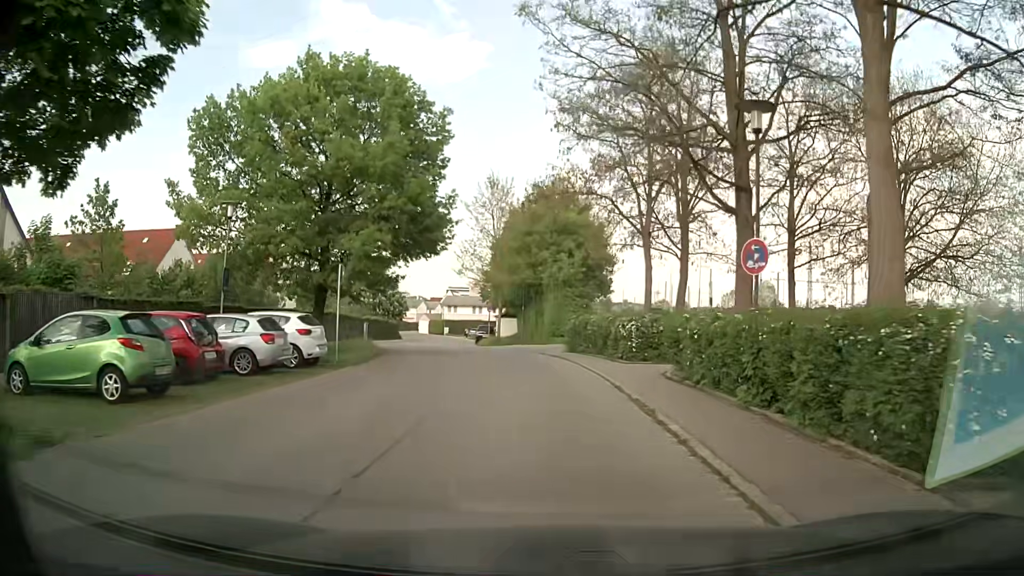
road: residential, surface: asphalt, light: Day
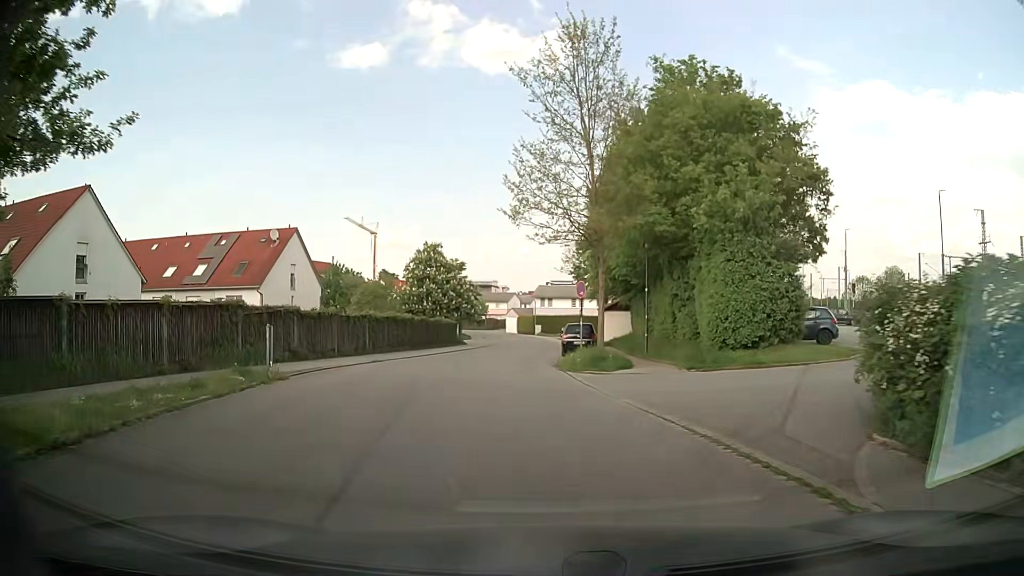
(-1.5, +24.9) m; -9°
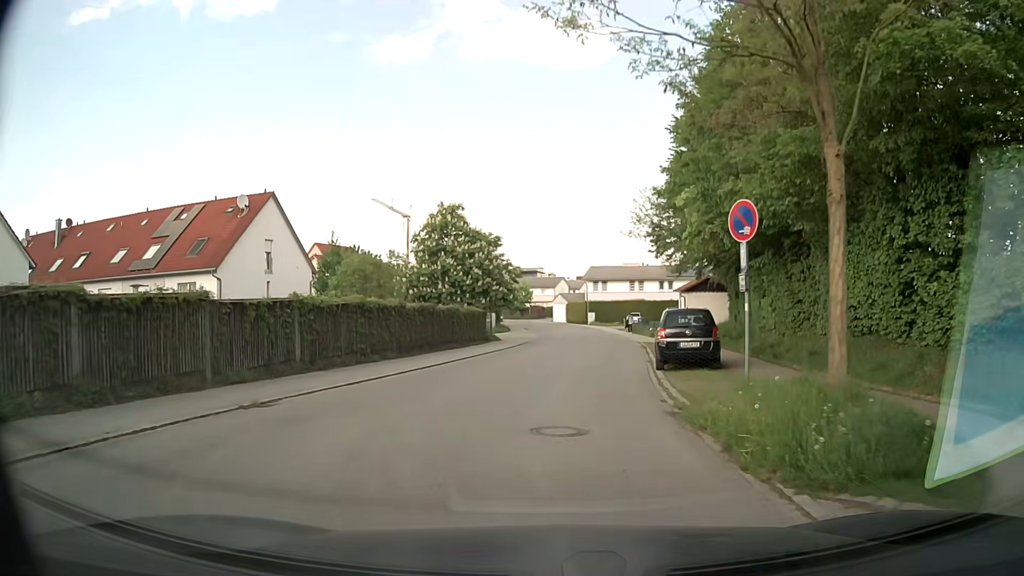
(-0.9, +15.0) m; -4°
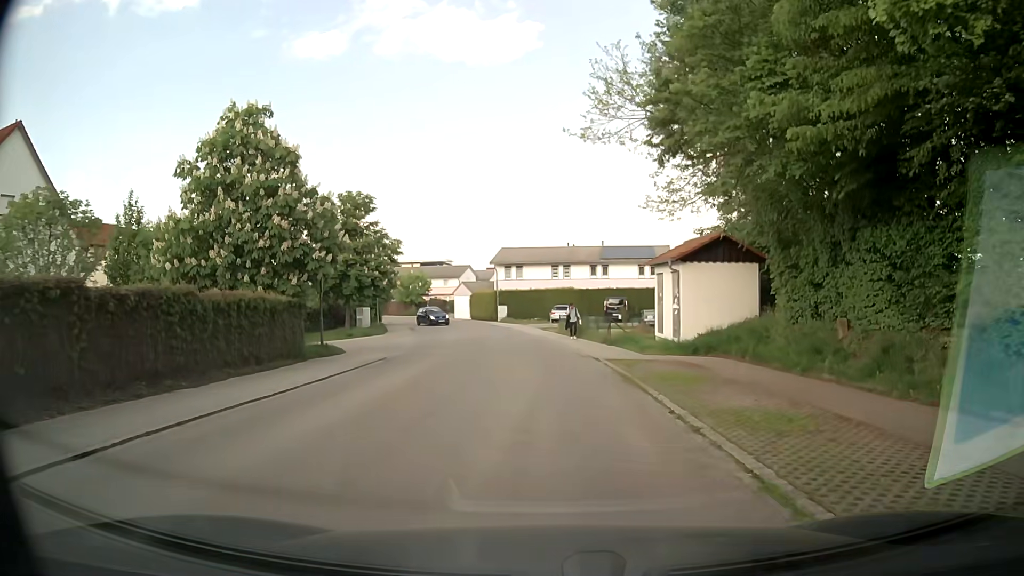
(+1.0, +19.3) m; +7°
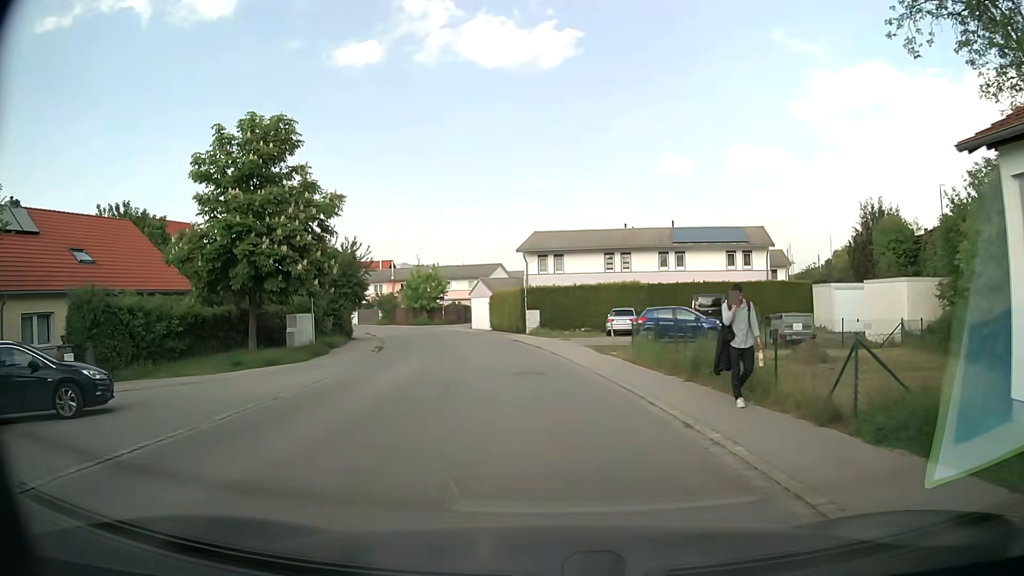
(-0.3, +19.8) m; -3°
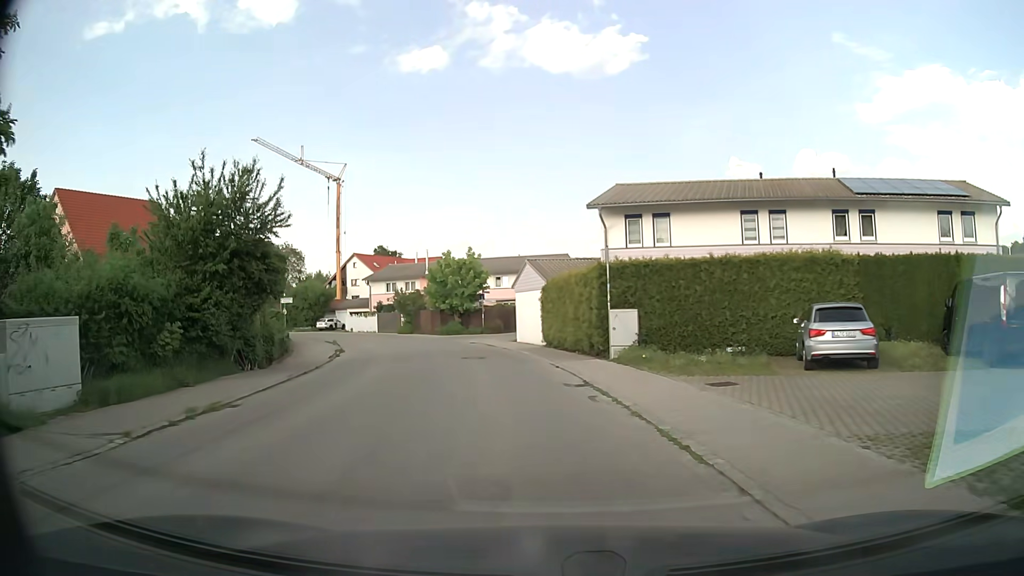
(-1.0, +20.5) m; -7°
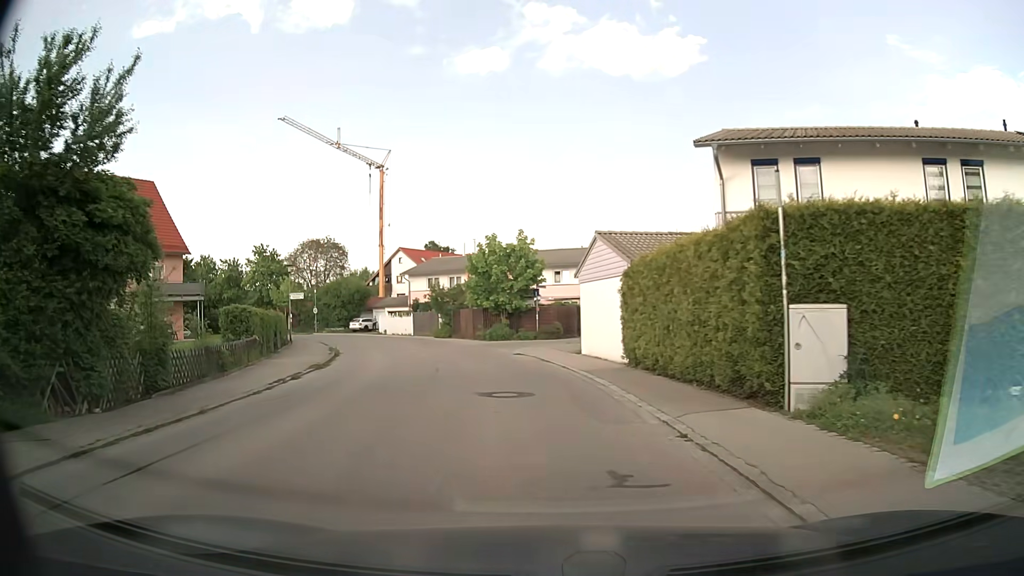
(-0.4, +10.1) m; -5°
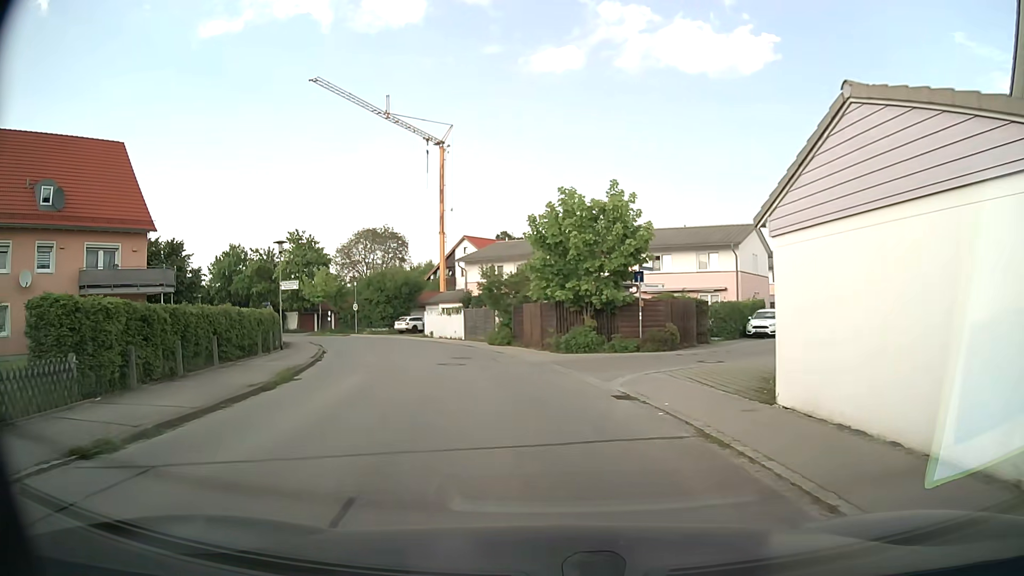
(-0.8, +13.6) m; -7°
